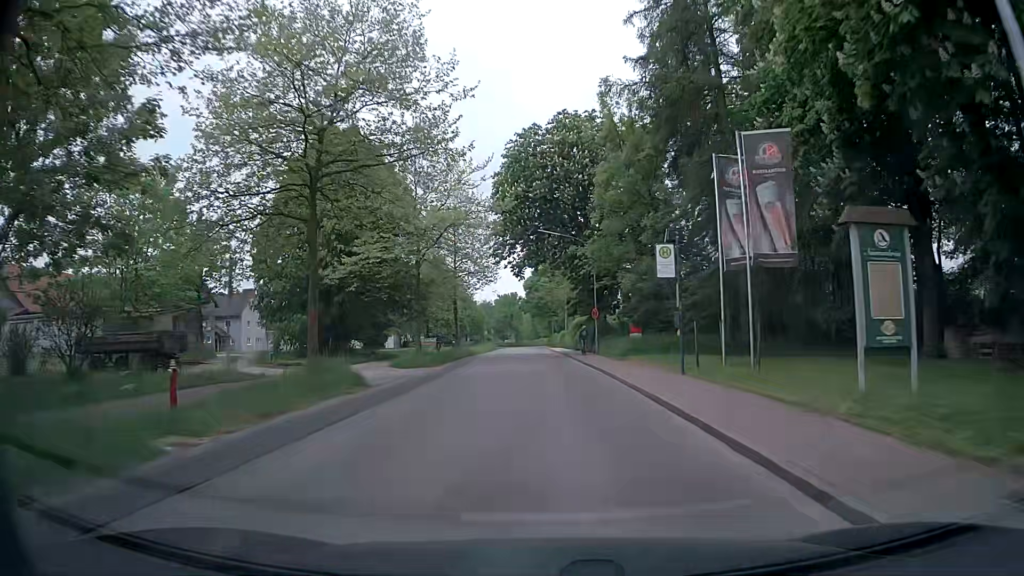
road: secondary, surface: asphalt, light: Day
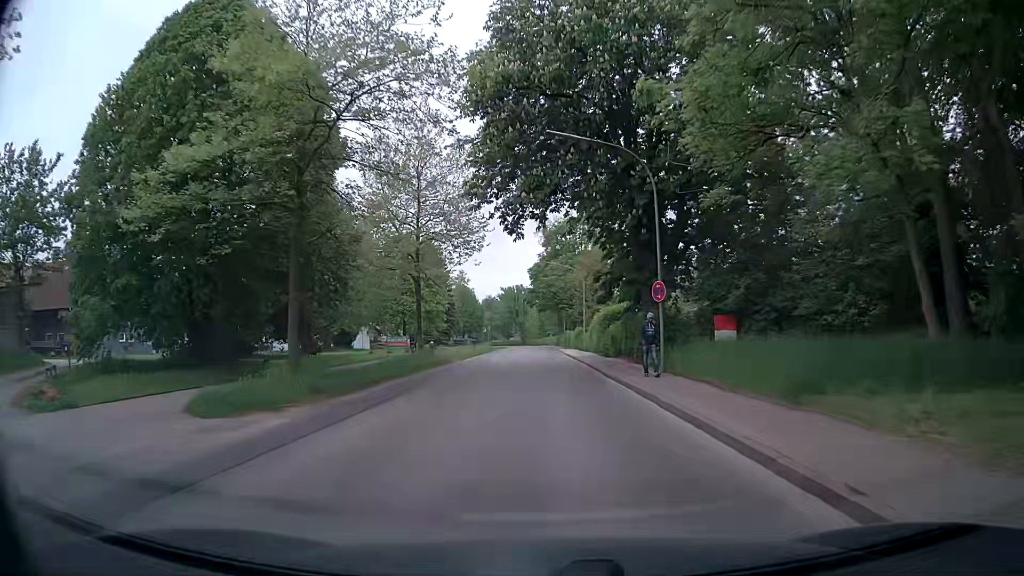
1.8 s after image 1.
(-0.3, +19.6) m; -1°
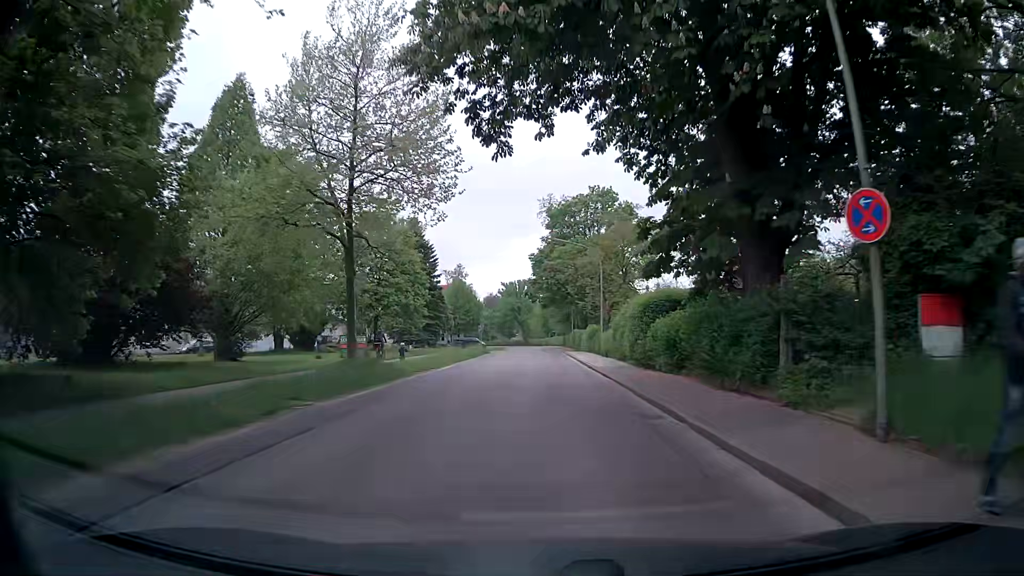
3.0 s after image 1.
(-0.1, +13.4) m; 0°
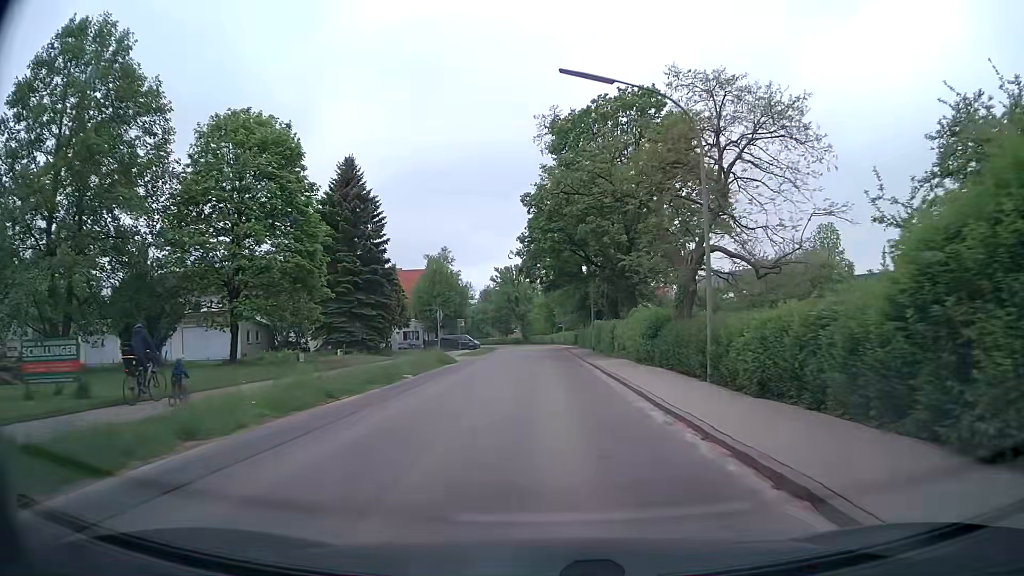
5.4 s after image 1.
(-0.2, +26.8) m; 0°
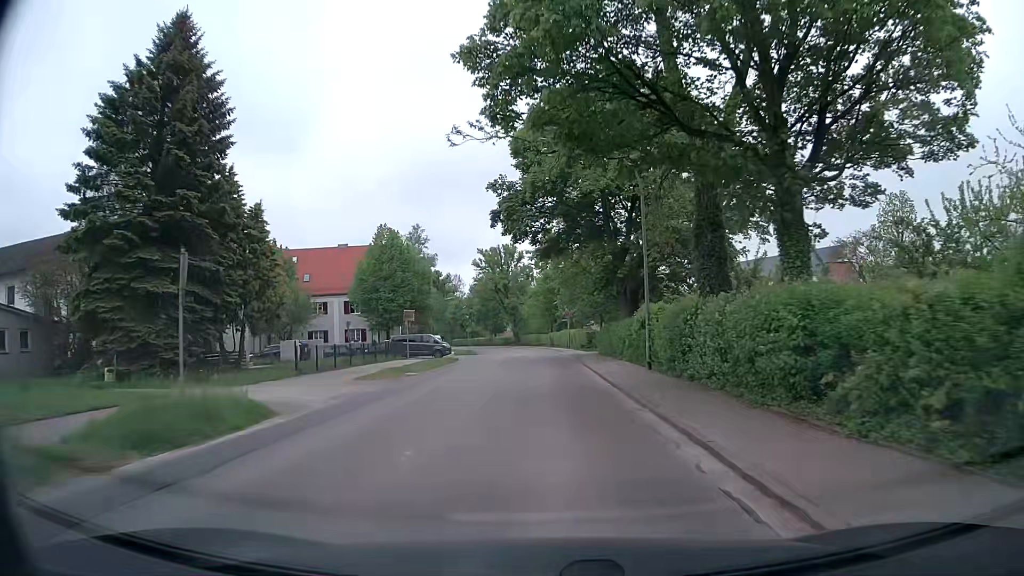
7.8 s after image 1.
(-0.1, +26.4) m; 0°
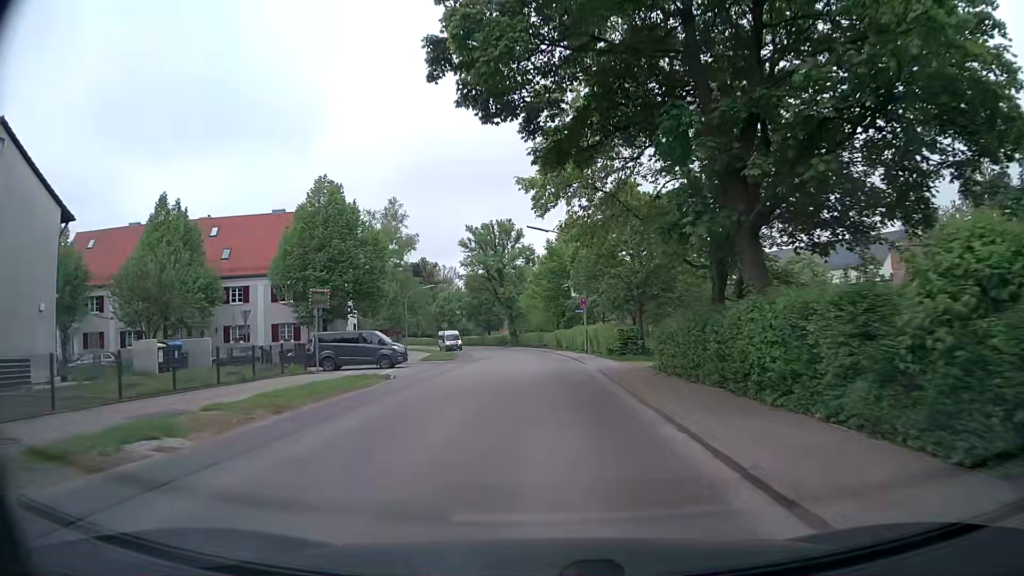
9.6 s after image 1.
(-0.1, +19.3) m; -1°
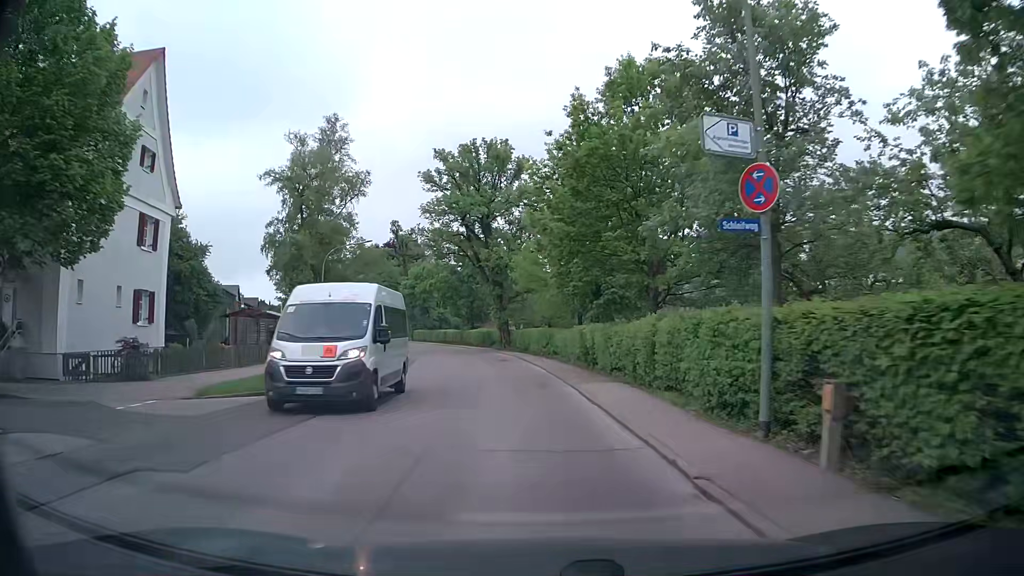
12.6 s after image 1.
(+0.1, +31.2) m; -1°
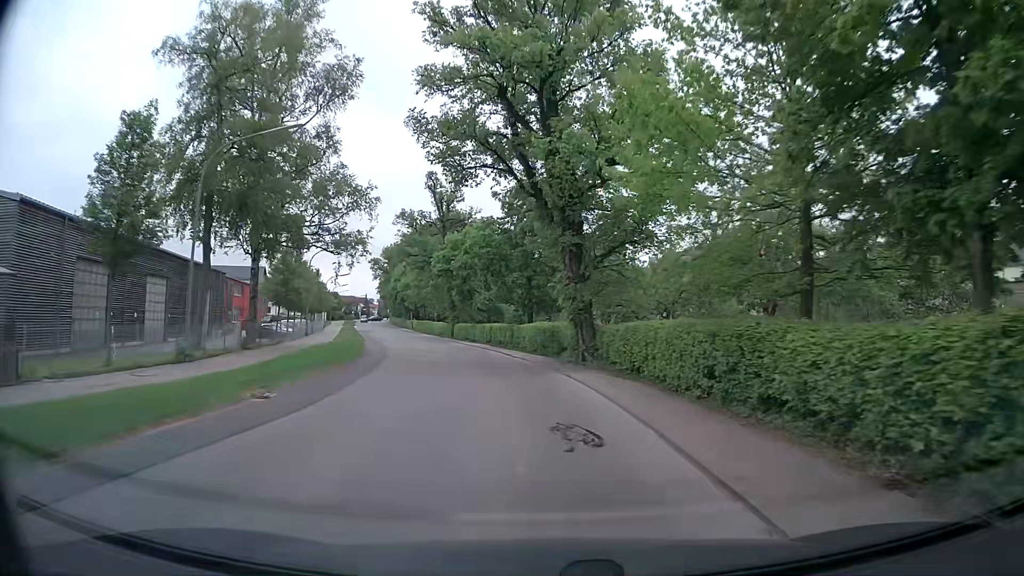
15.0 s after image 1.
(-1.1, +25.0) m; -6°
(0, +10) (-1, +20) (-3, +30) (-5, +40) (-7, +49) (-10, +59) (-13, +68) (-16, +78) (-18, +88) (-21, +97) m
